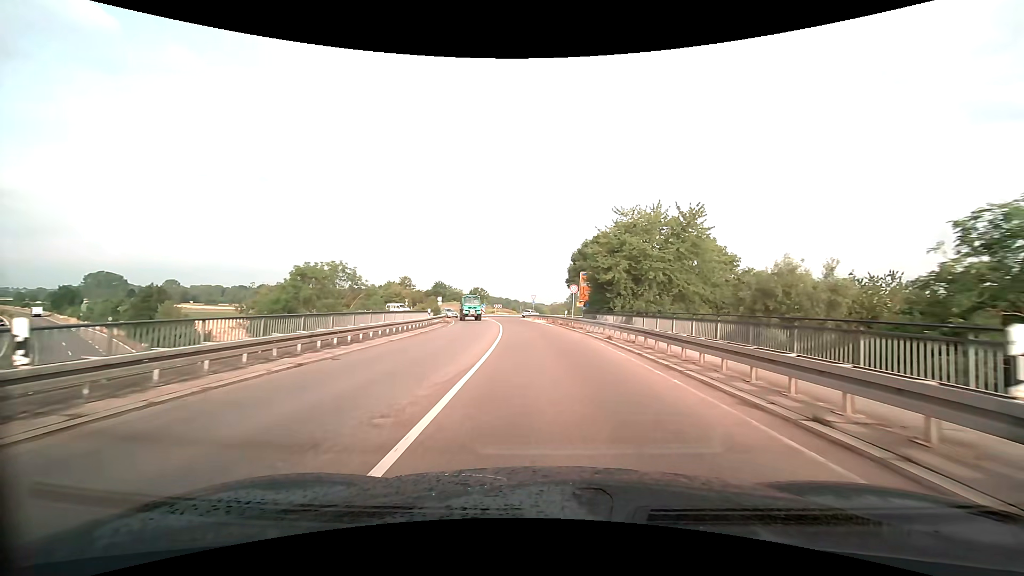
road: primary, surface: asphalt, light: Day
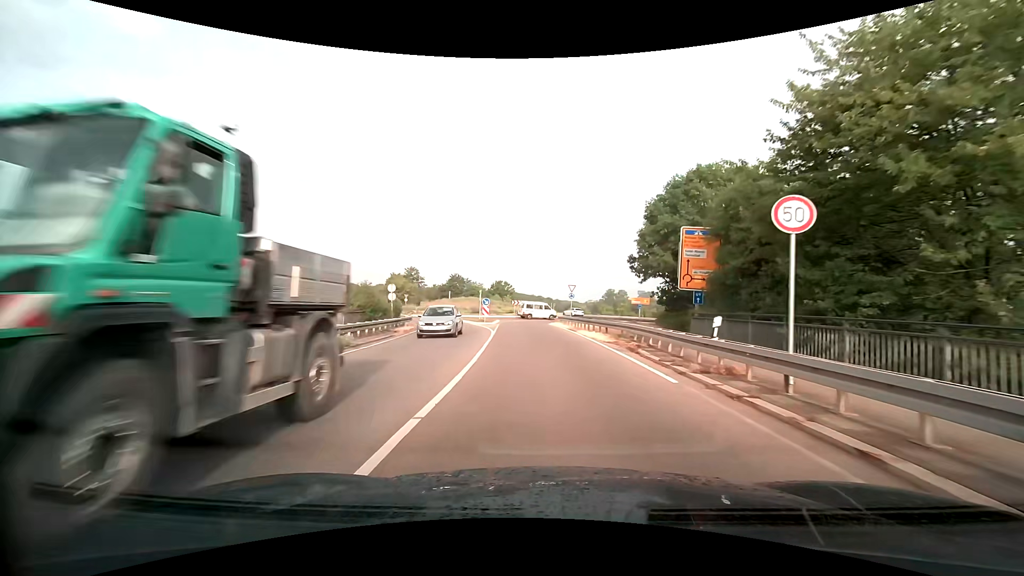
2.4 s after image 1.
(-0.9, +29.2) m; -4°
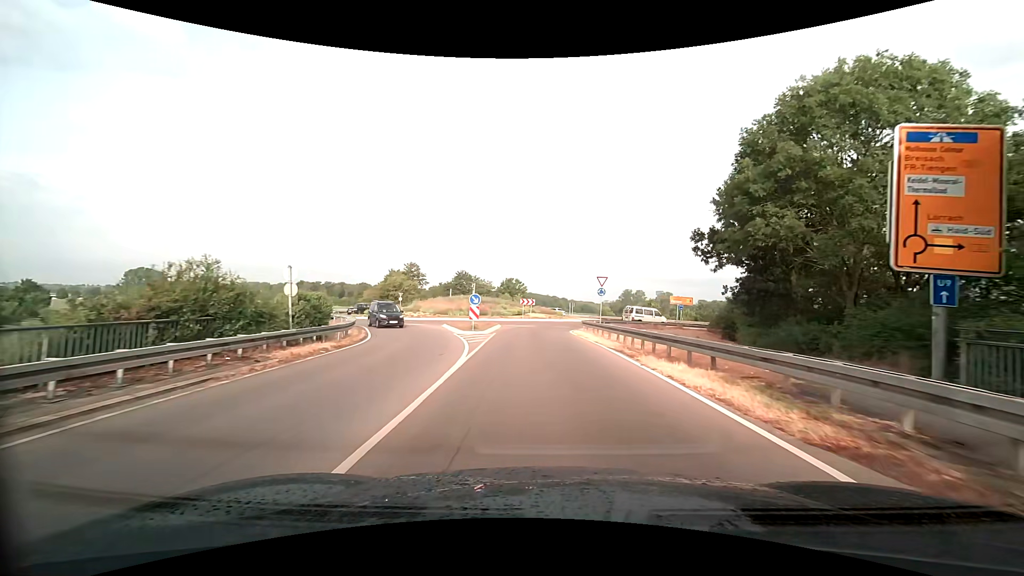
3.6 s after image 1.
(-0.1, +13.9) m; -1°
